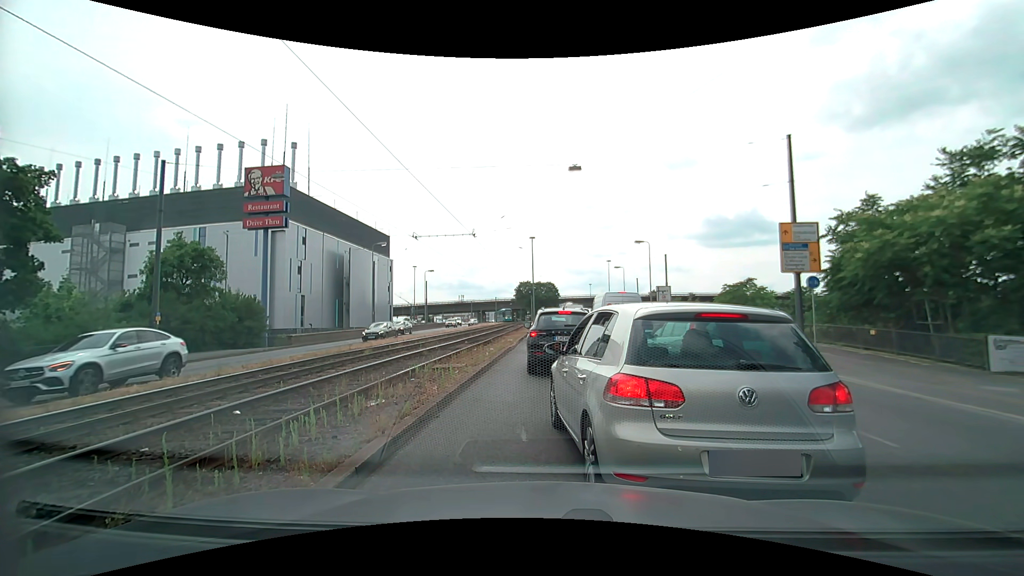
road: primary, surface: asphalt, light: Day
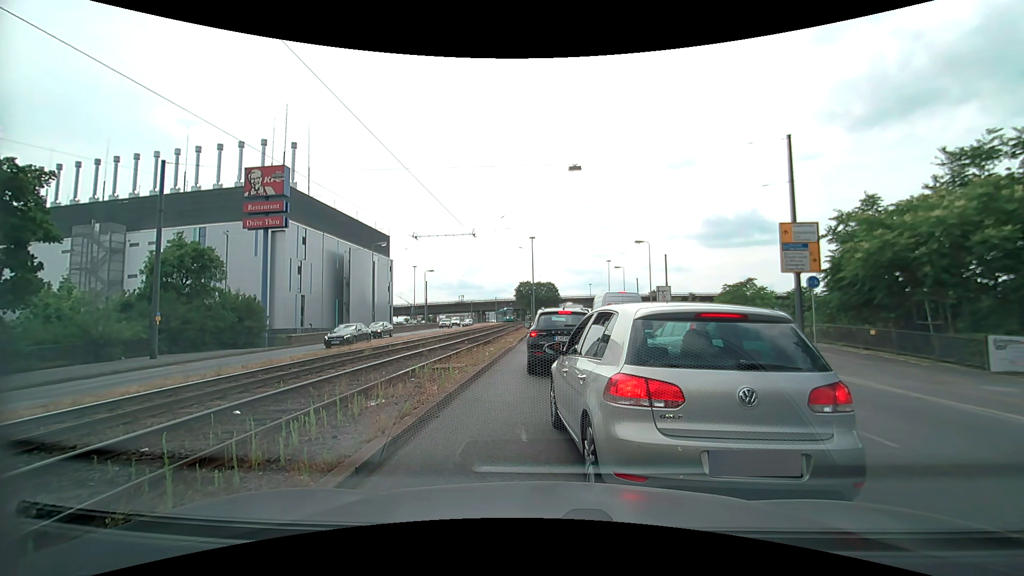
(0.0, 0.0) m; 0°
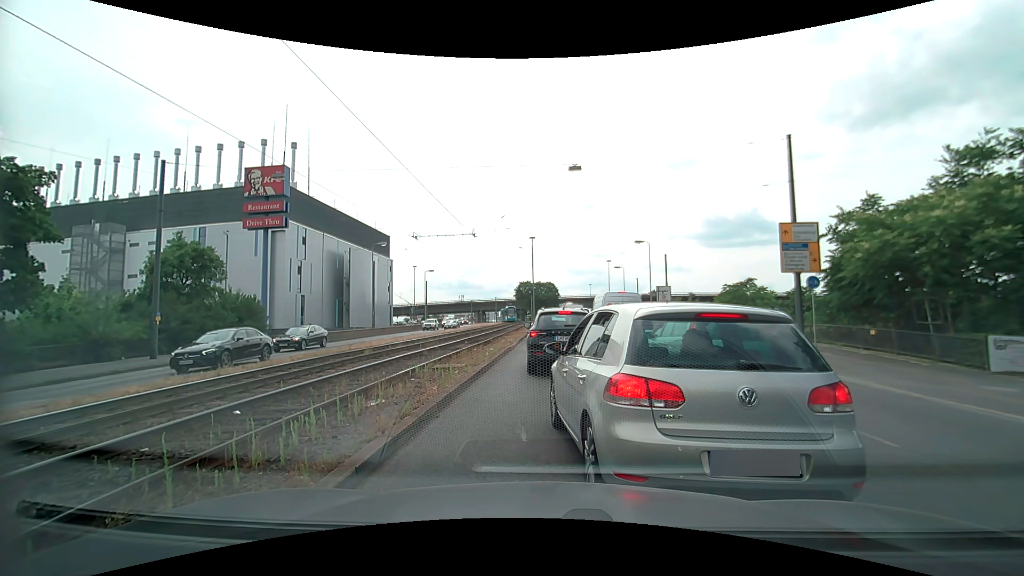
(0.0, 0.0) m; 0°
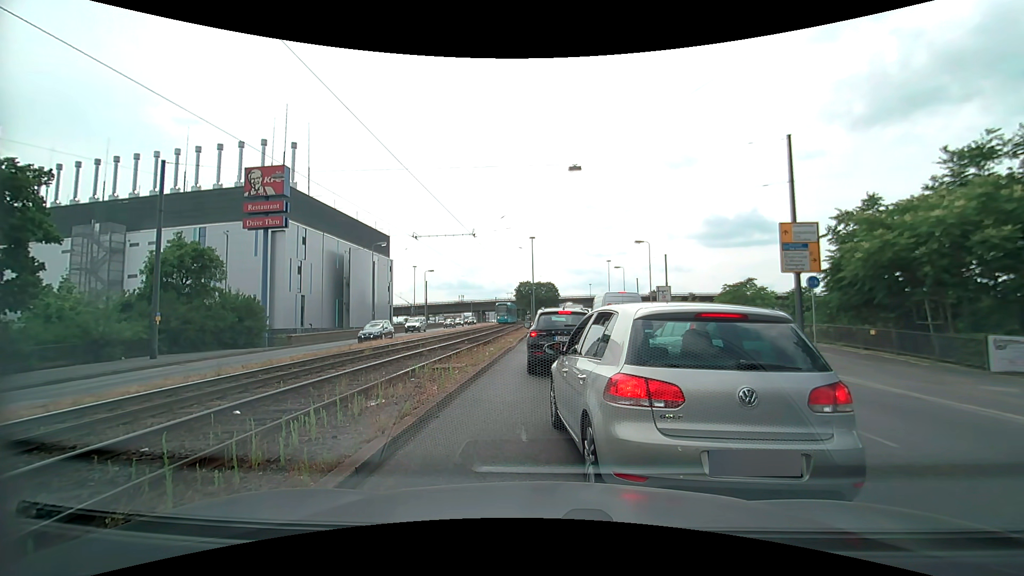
(0.0, 0.0) m; 0°
